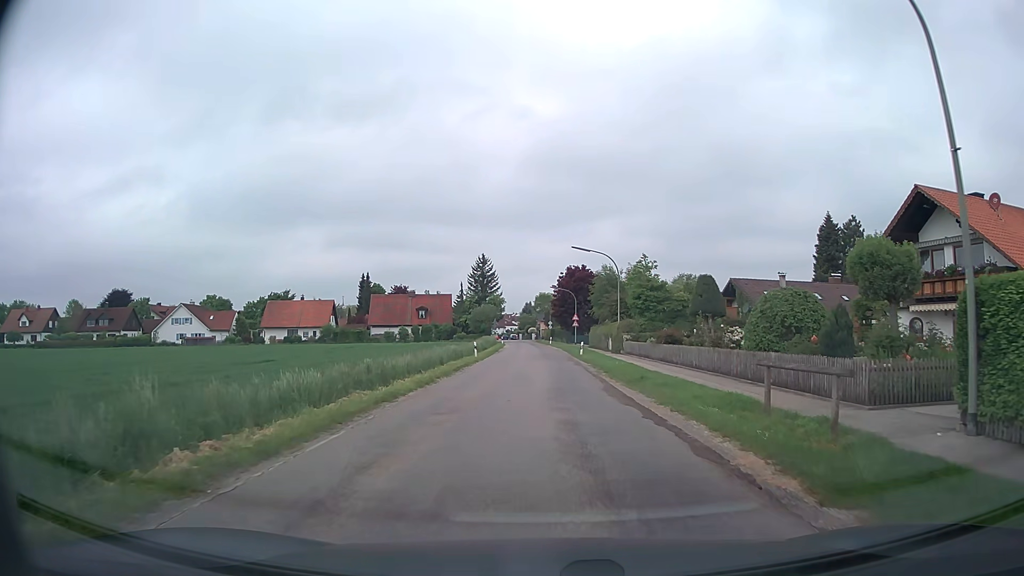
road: unclassified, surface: asphalt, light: Day
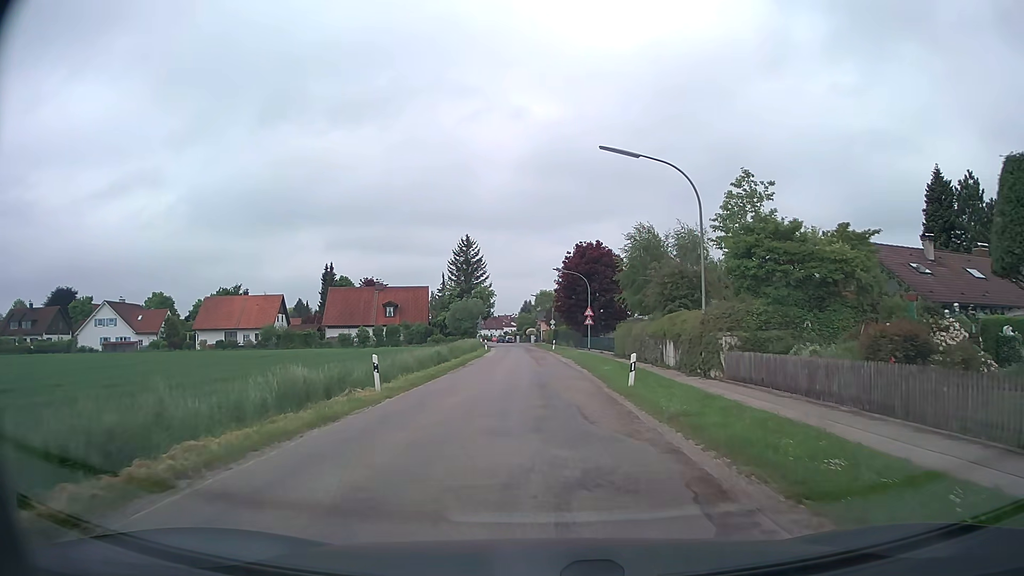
(+0.3, +25.2) m; 0°
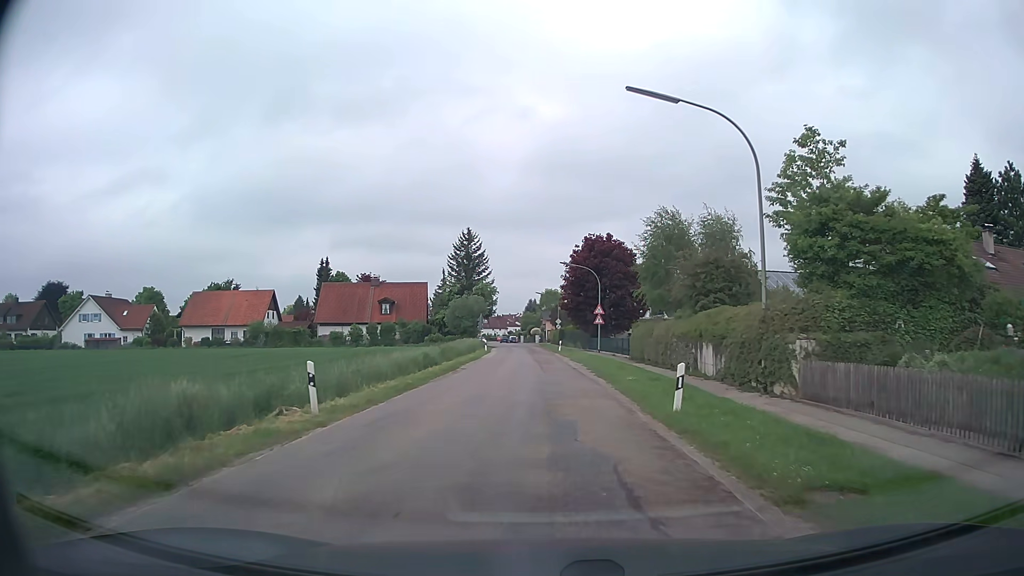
(-0.1, +5.5) m; -1°
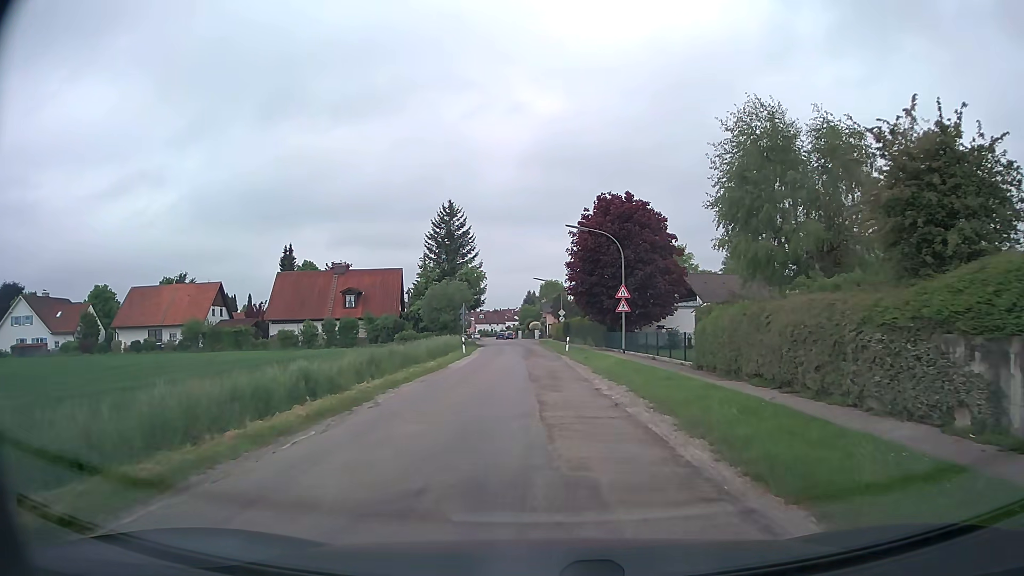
(-0.1, +16.2) m; 0°
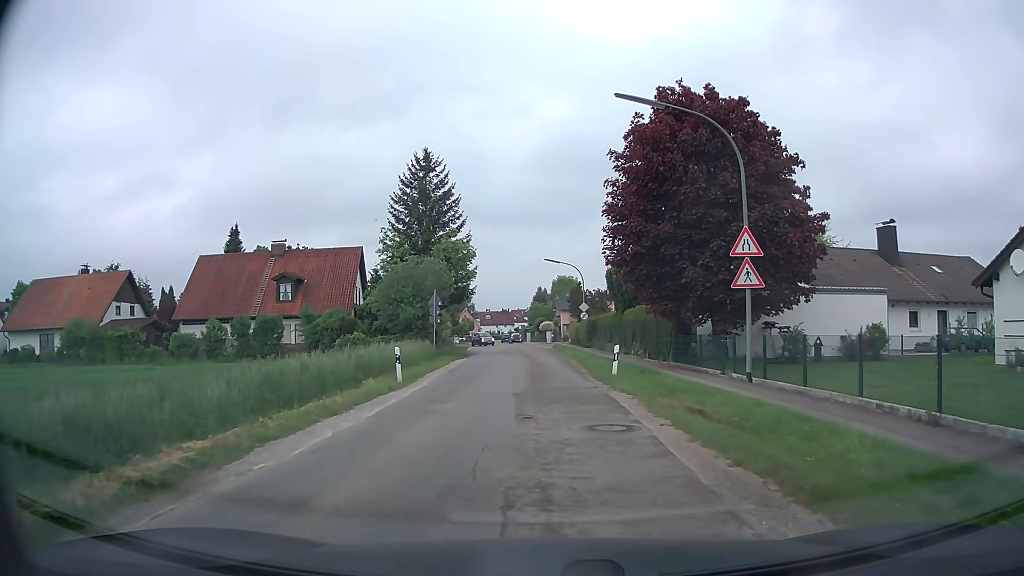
(-0.2, +21.3) m; 0°
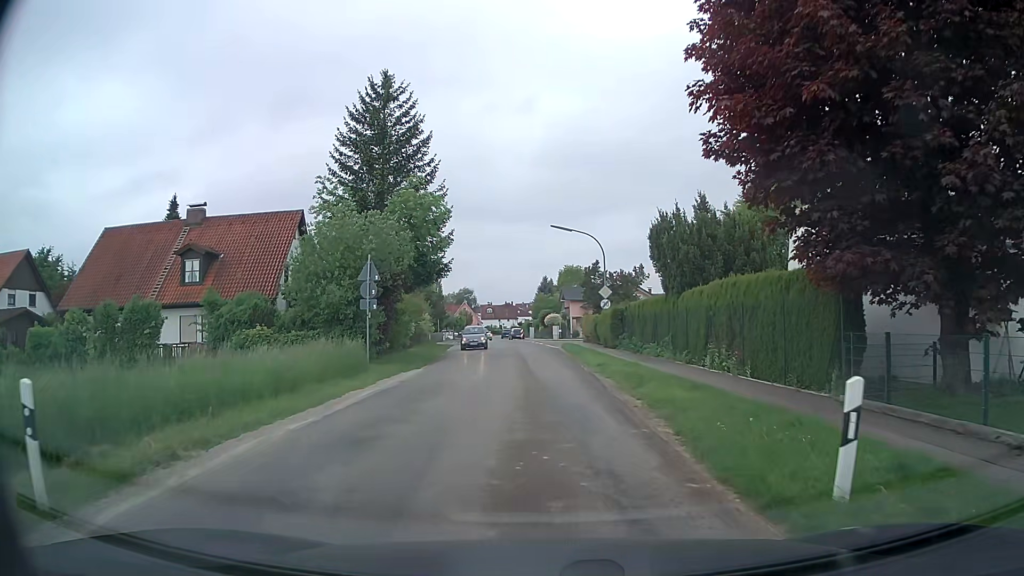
(-0.3, +15.2) m; -1°
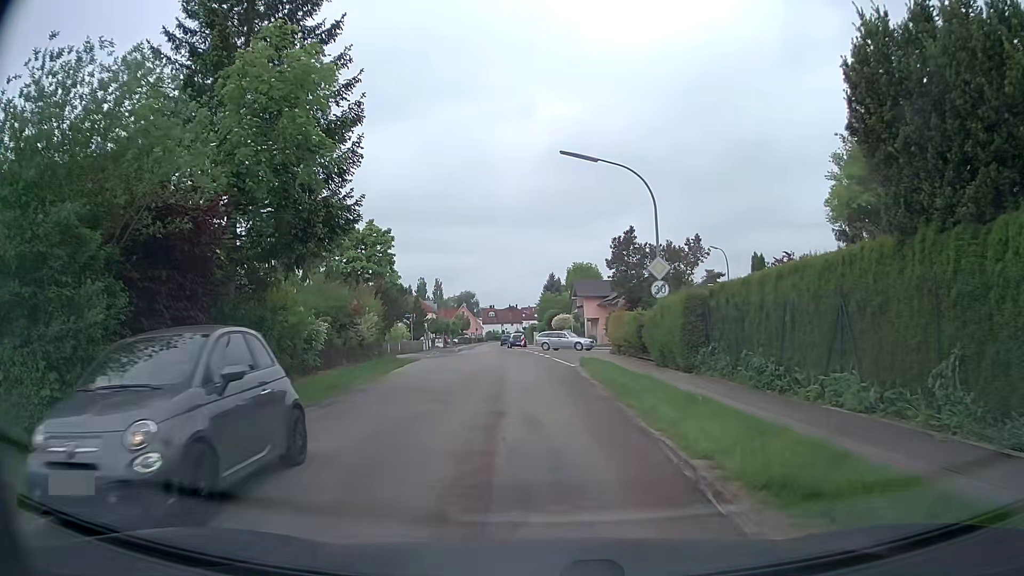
(0.0, +17.7) m; +1°
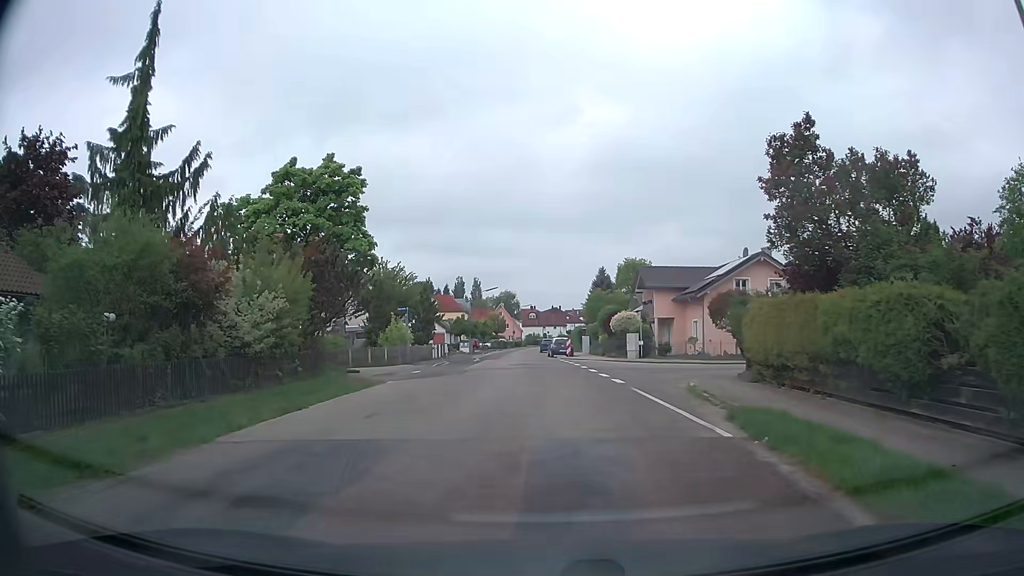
(-1.1, +17.5) m; -6°
